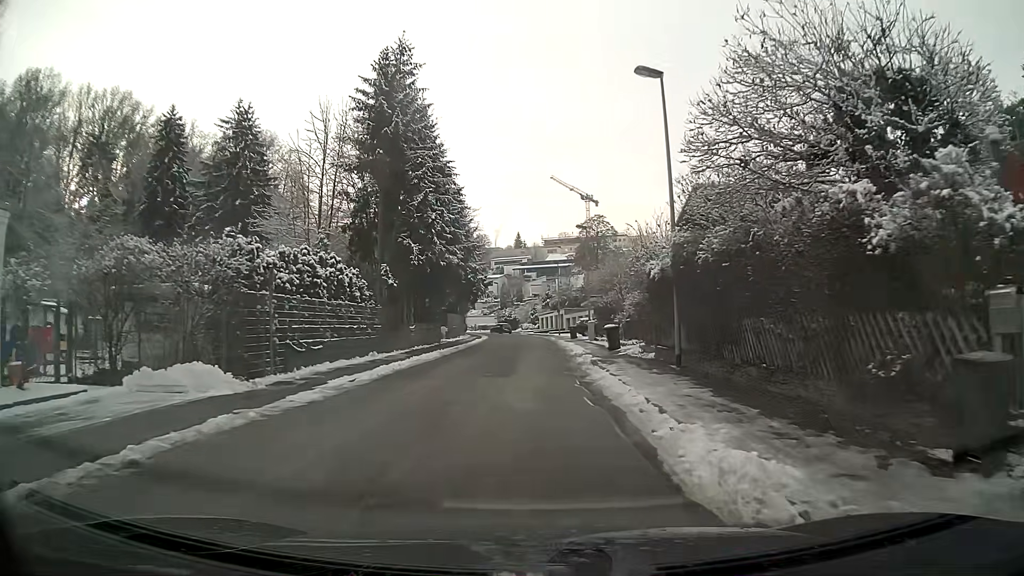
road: residential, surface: asphalt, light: Day
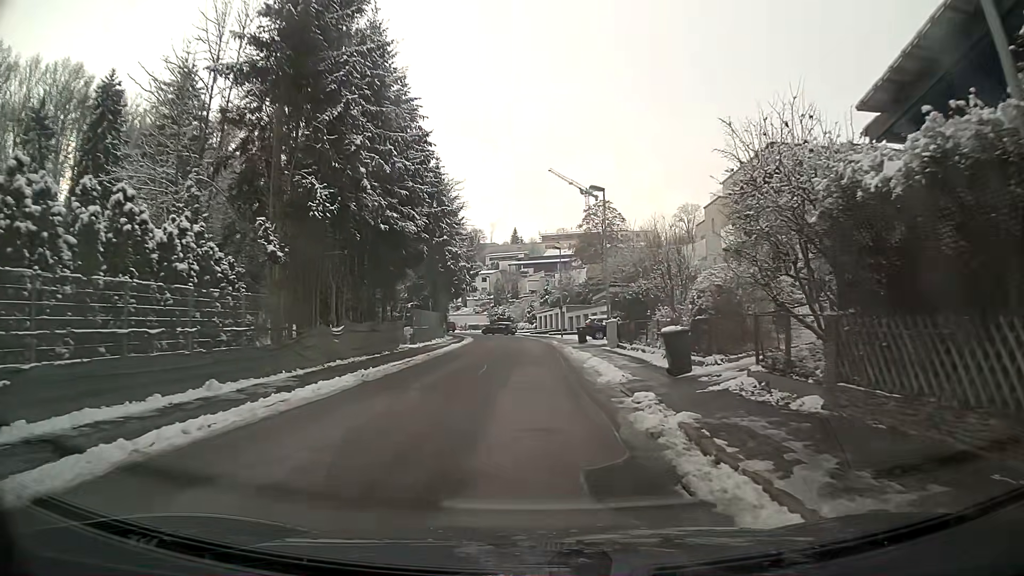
(+0.1, +13.7) m; 0°
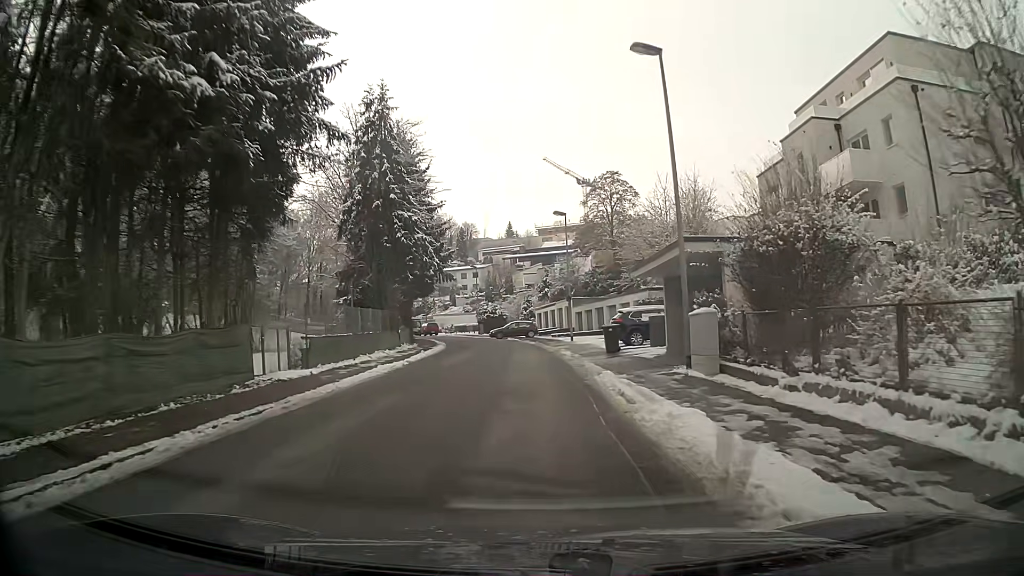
(+0.1, +17.8) m; 0°
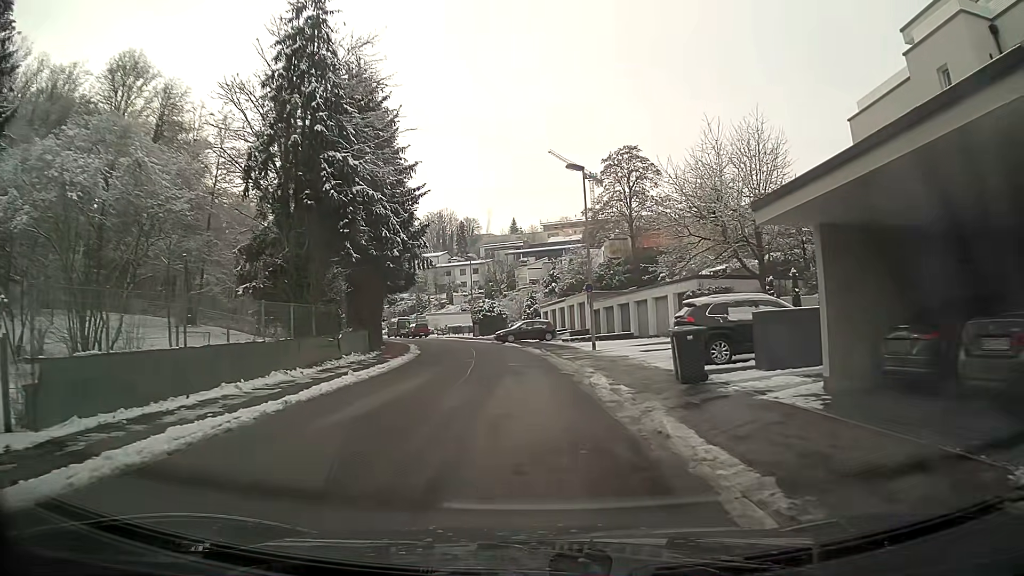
(-0.1, +12.6) m; -1°
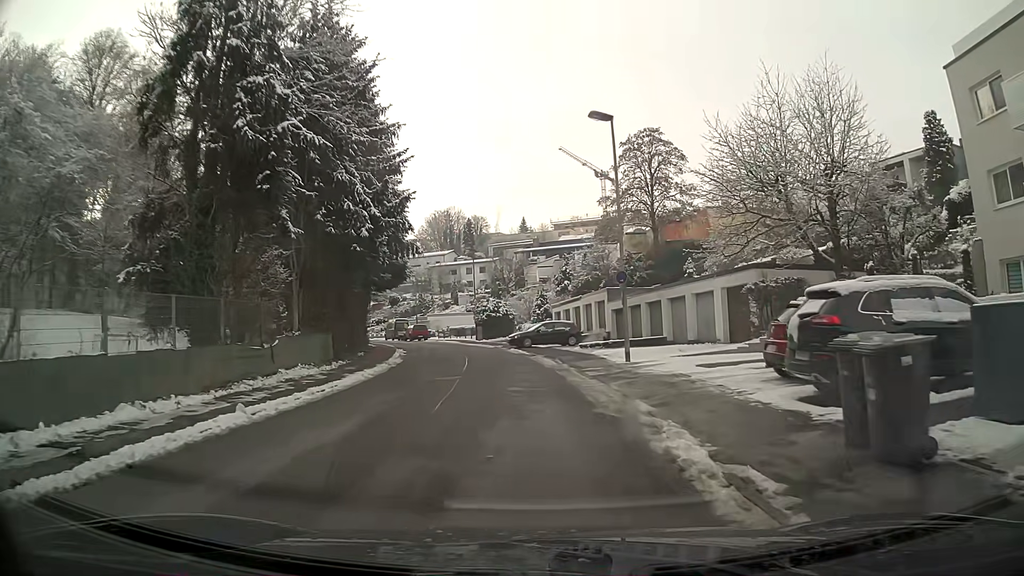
(-0.1, +7.6) m; -1°
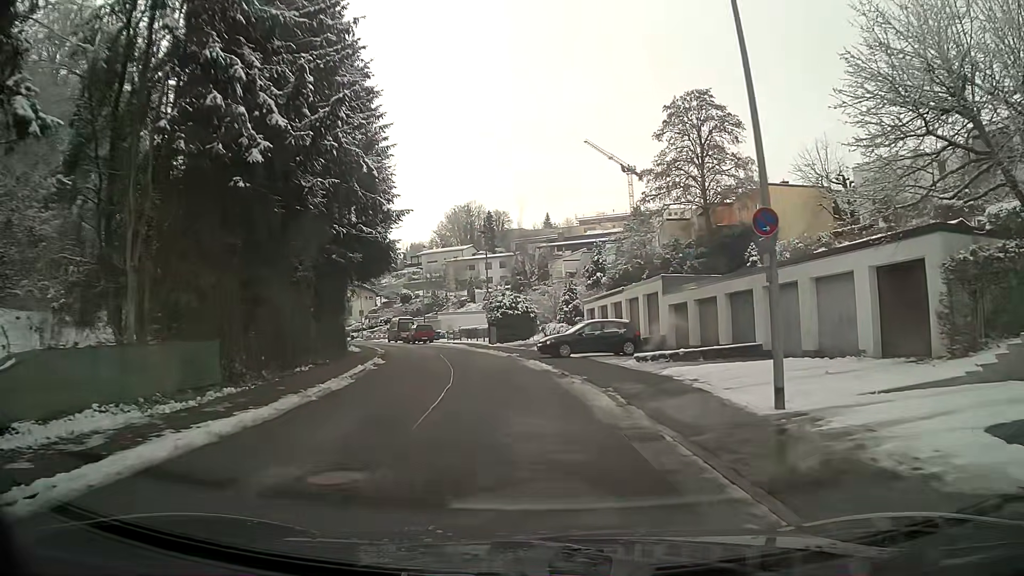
(-0.2, +11.7) m; -2°
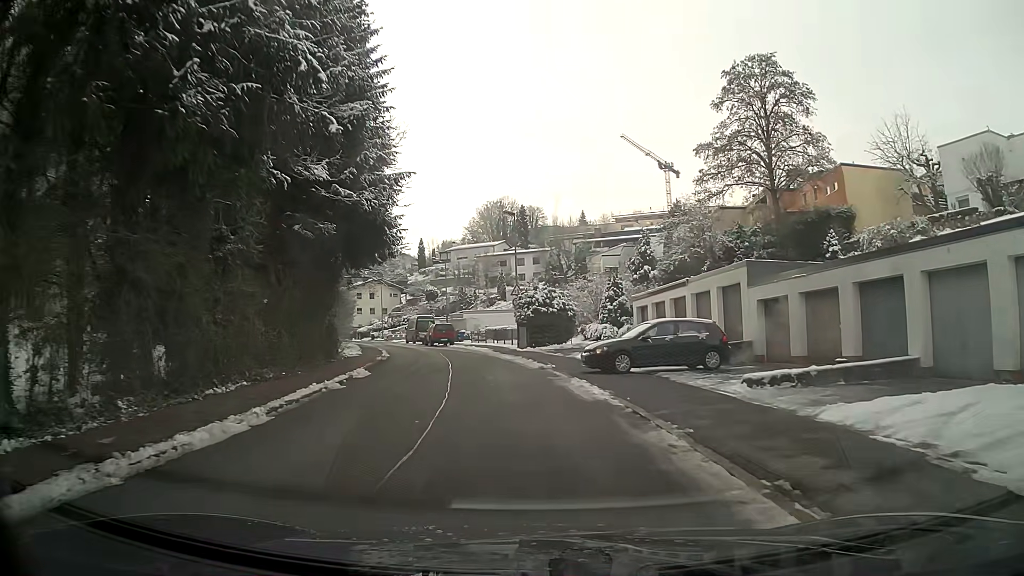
(-0.2, +8.4) m; -3°
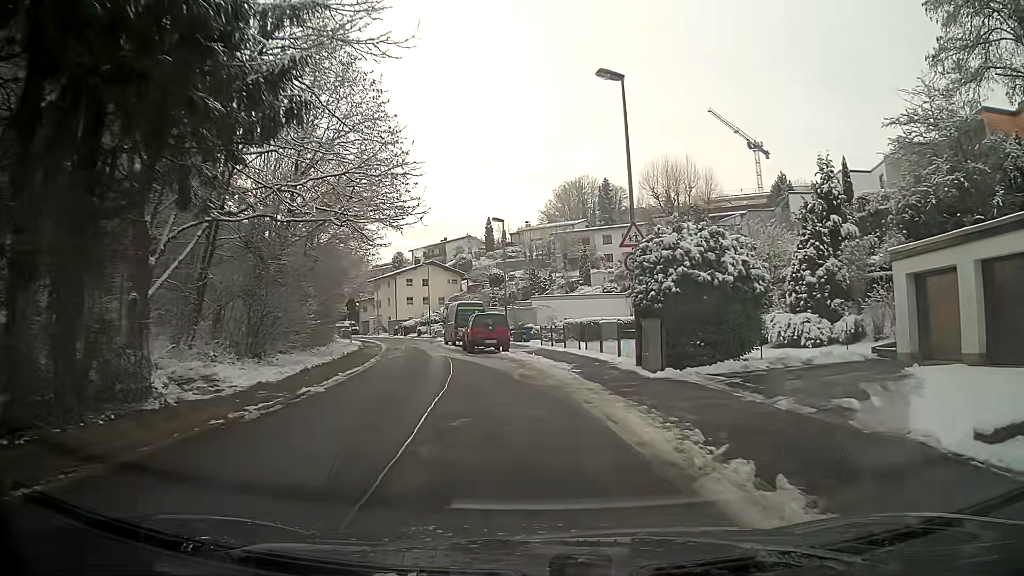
(-1.5, +22.4) m; -7°
